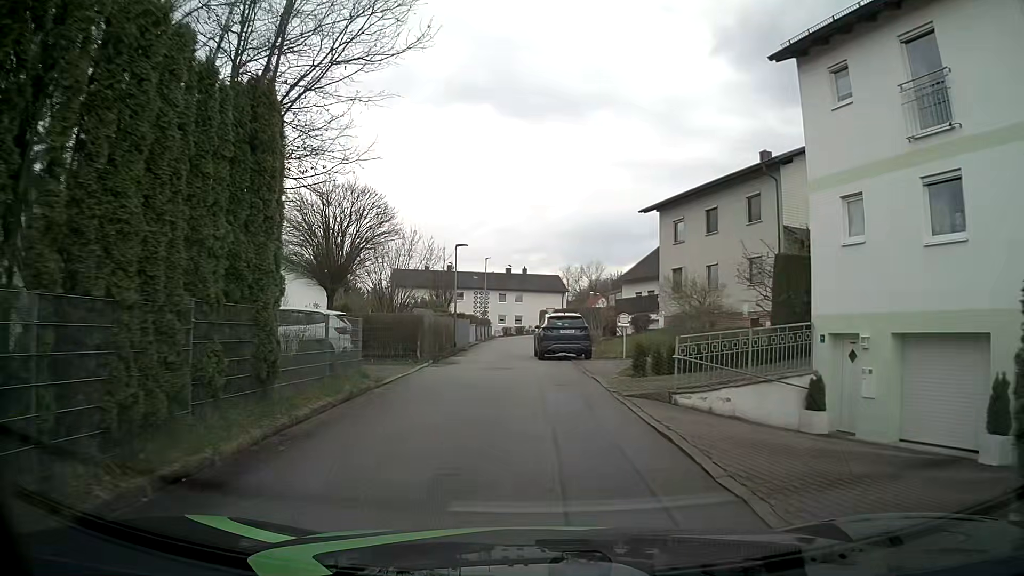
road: residential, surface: asphalt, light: Day
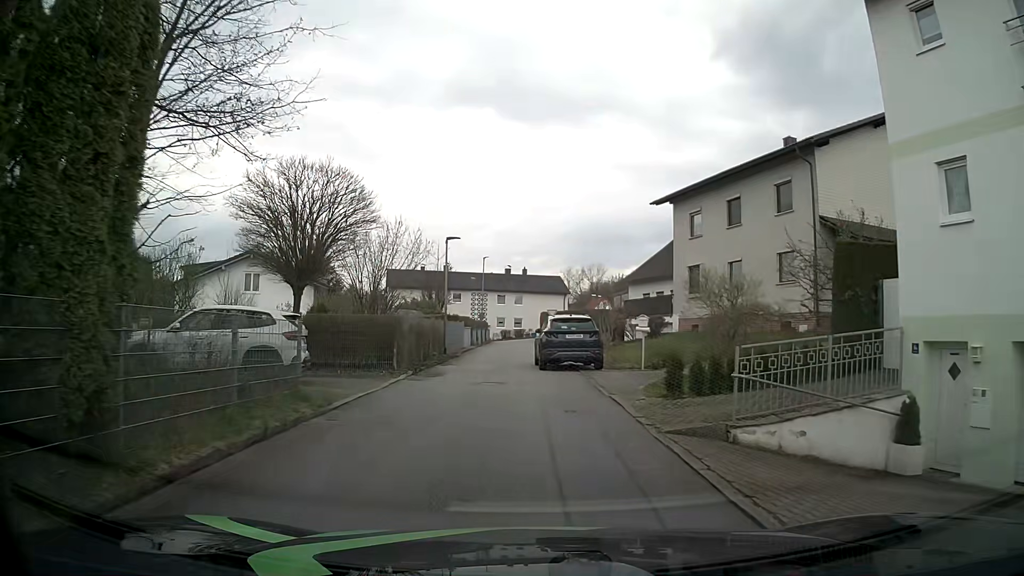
(0.0, +3.7) m; +1°
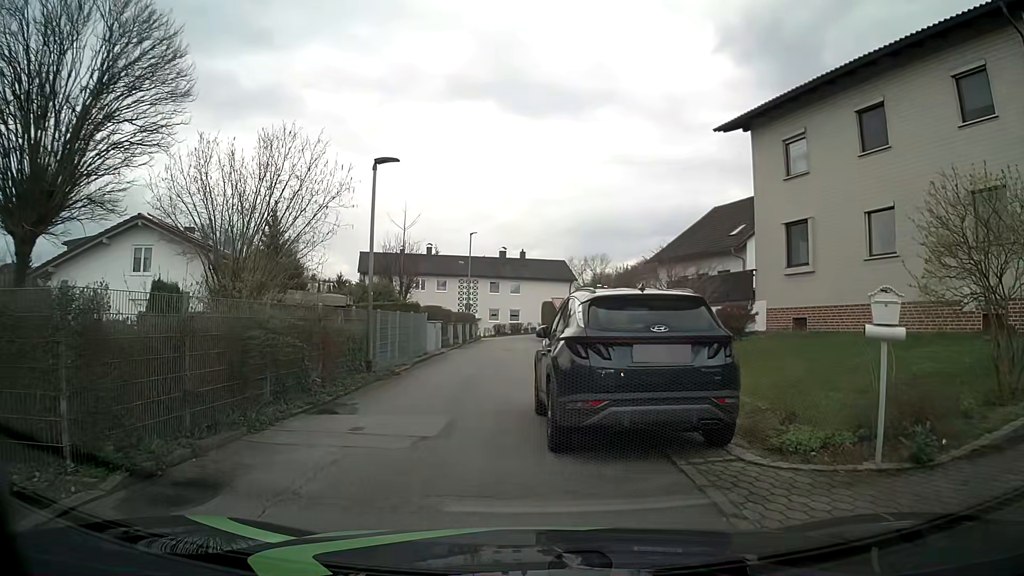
(-0.3, +12.8) m; -2°
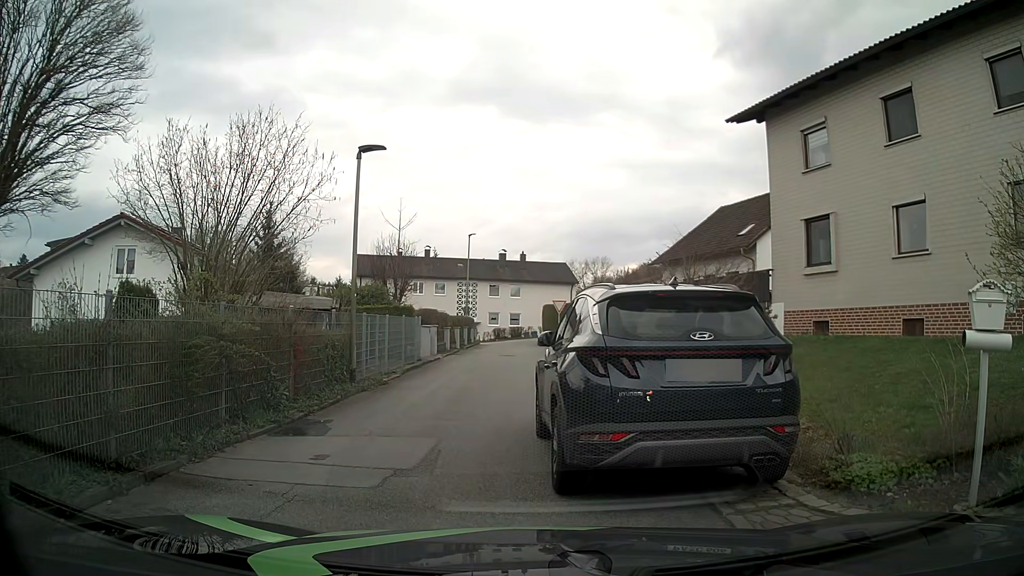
(0.0, +1.4) m; -1°
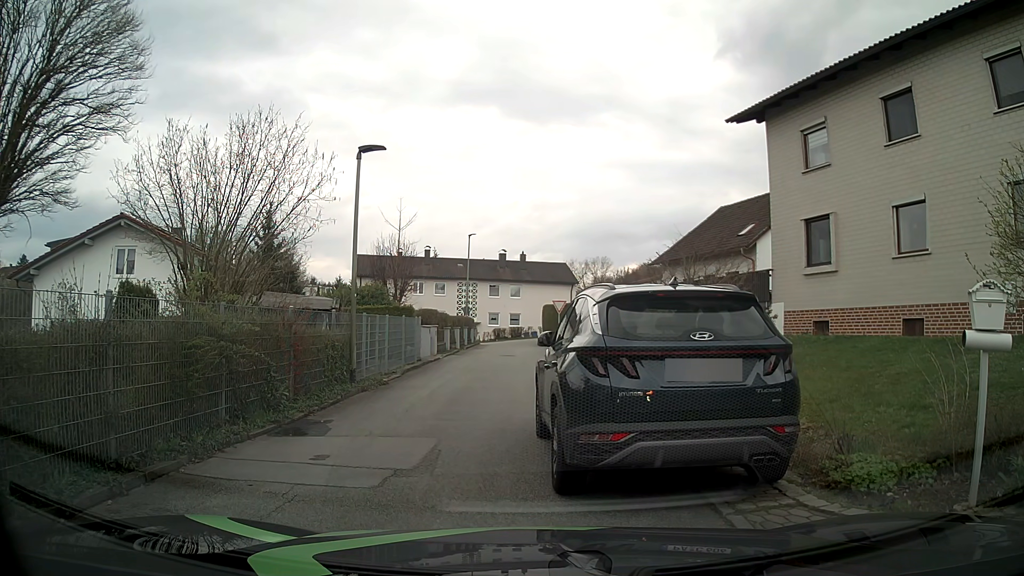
(0.0, 0.0) m; 0°
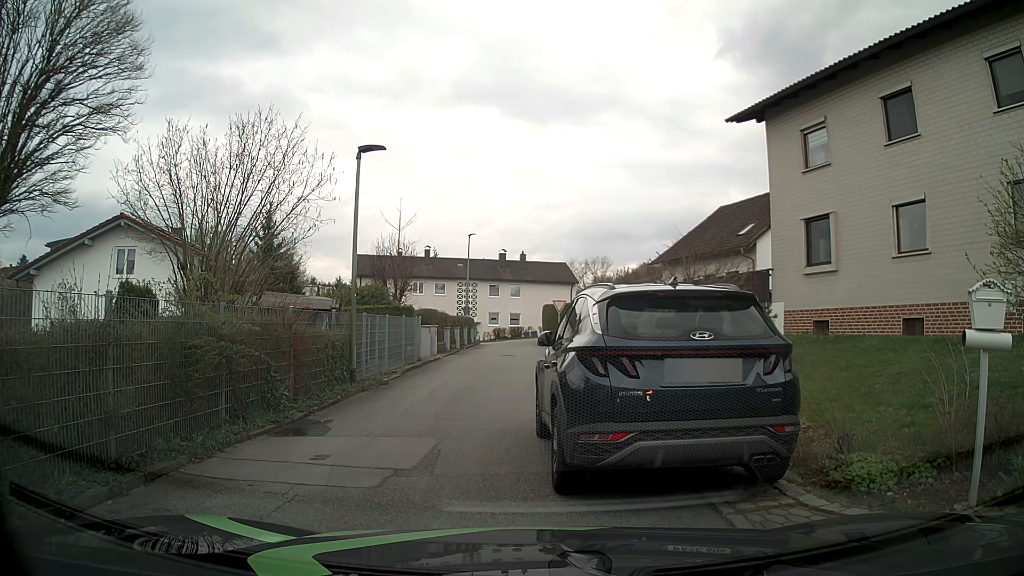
(0.0, 0.0) m; 0°
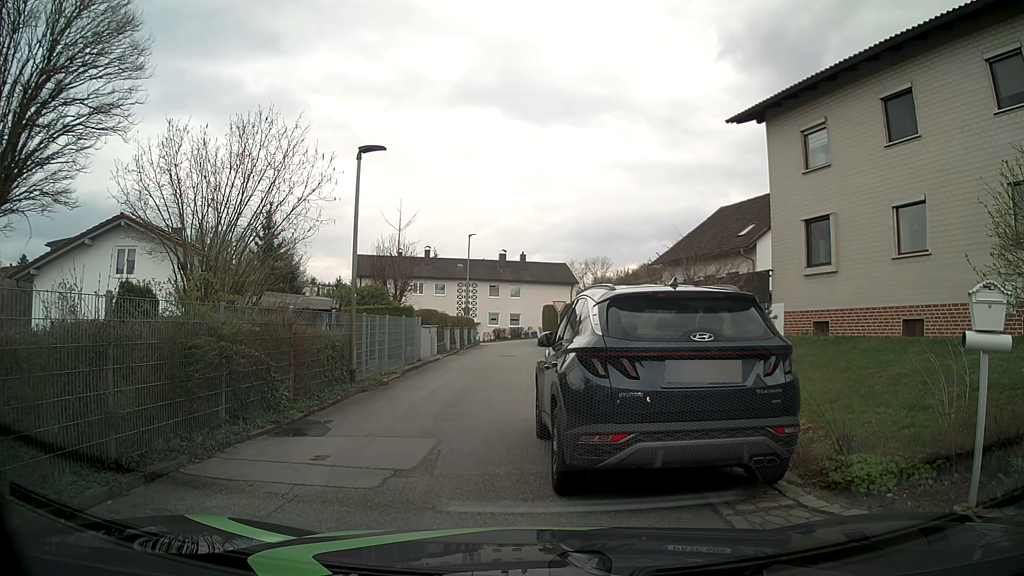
(0.0, 0.0) m; 0°
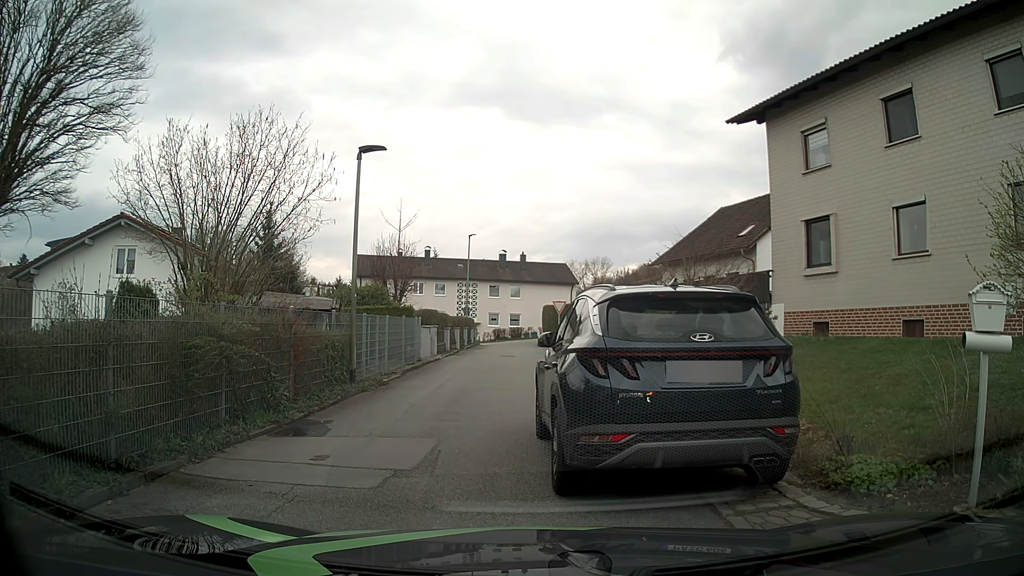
(0.0, 0.0) m; 0°
